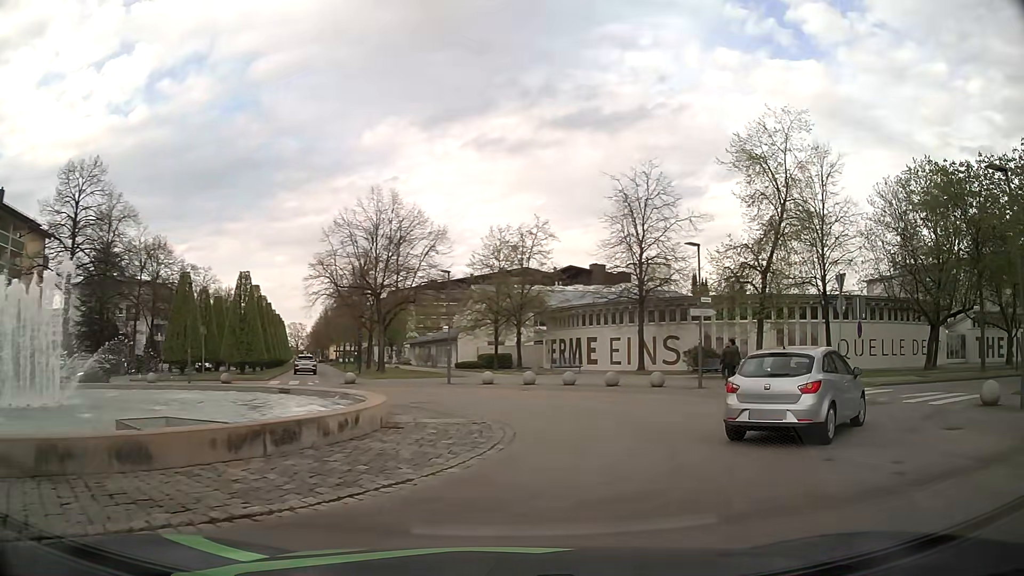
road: residential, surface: asphalt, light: Day
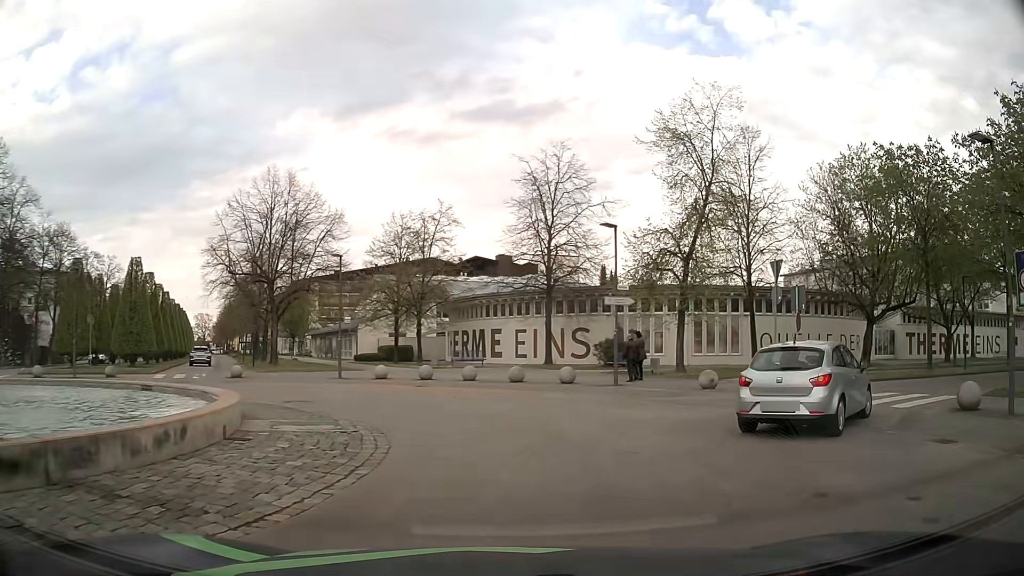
(+0.2, +2.5) m; +9°
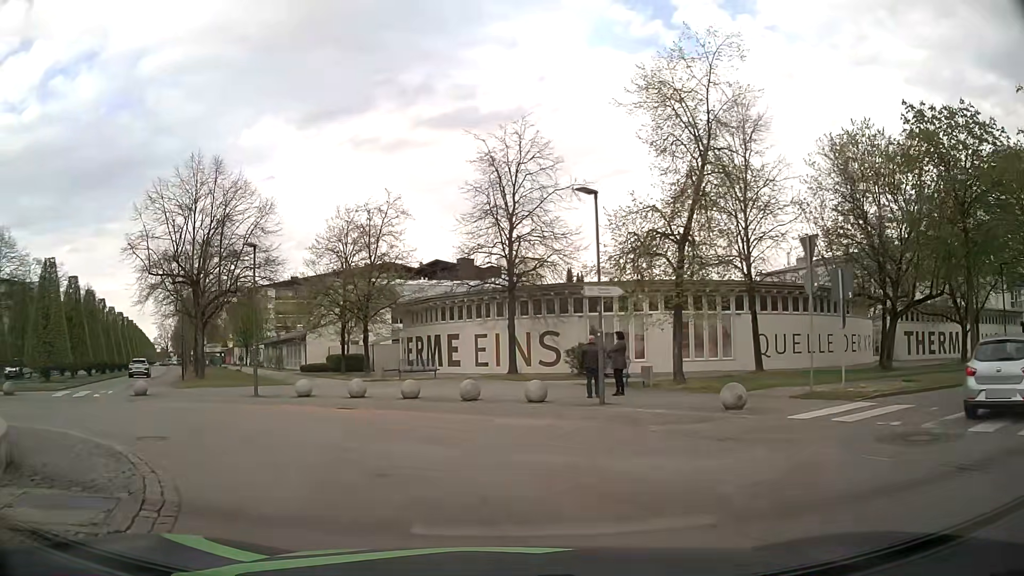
(+0.3, +5.6) m; +3°
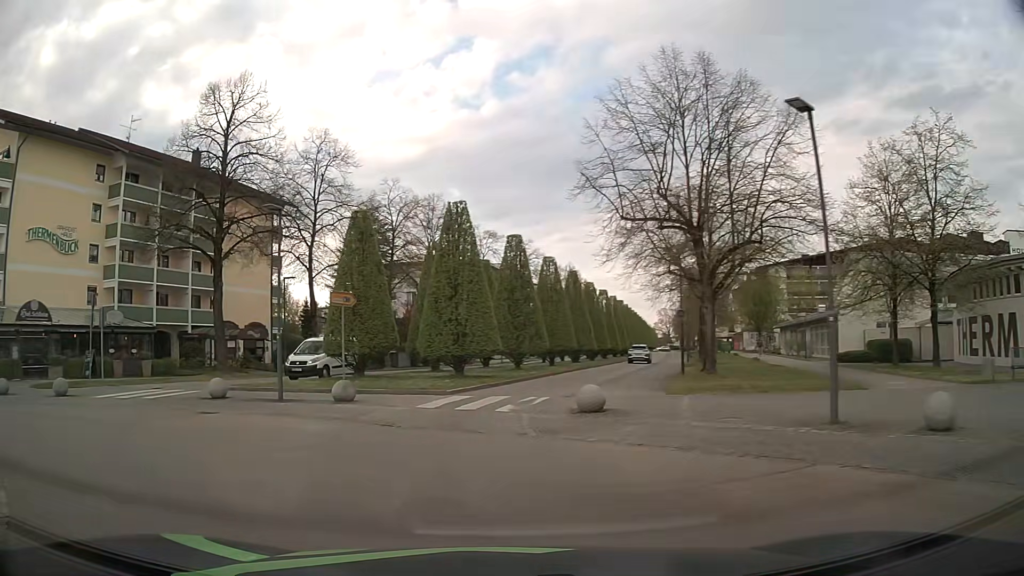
(-4.7, +11.5) m; -44°
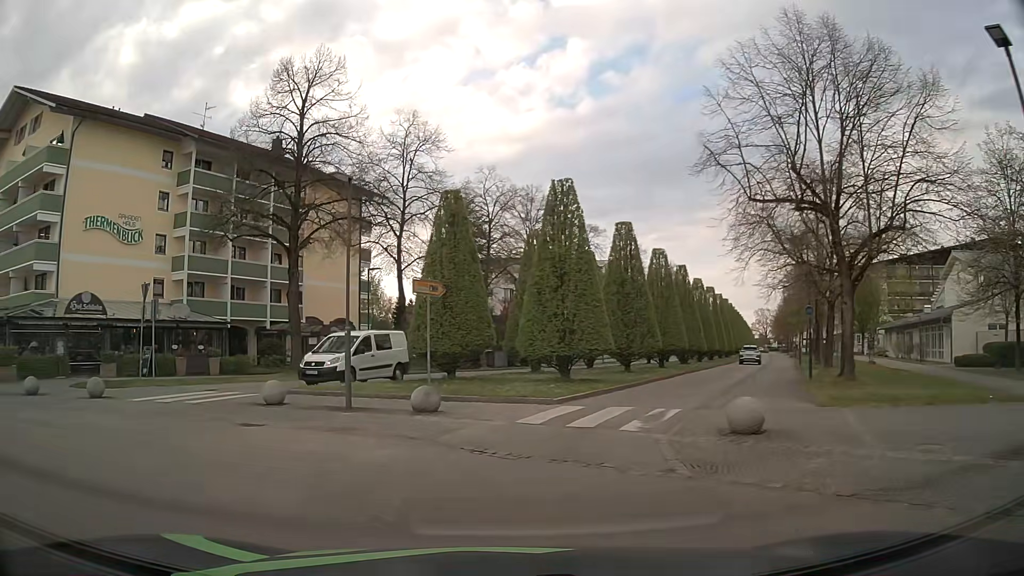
(-0.3, +3.3) m; -9°
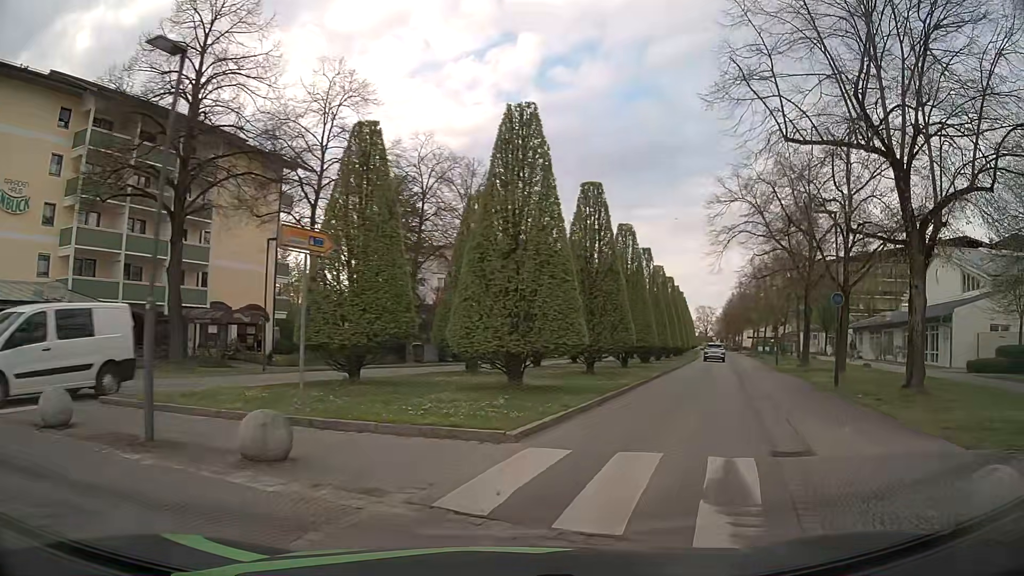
(+0.1, +6.7) m; +7°
